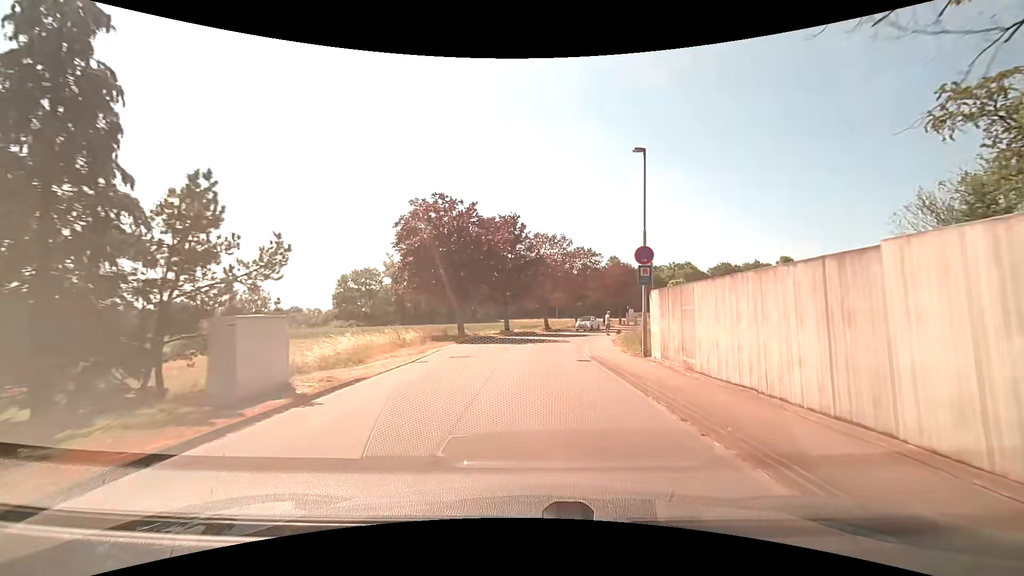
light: Day
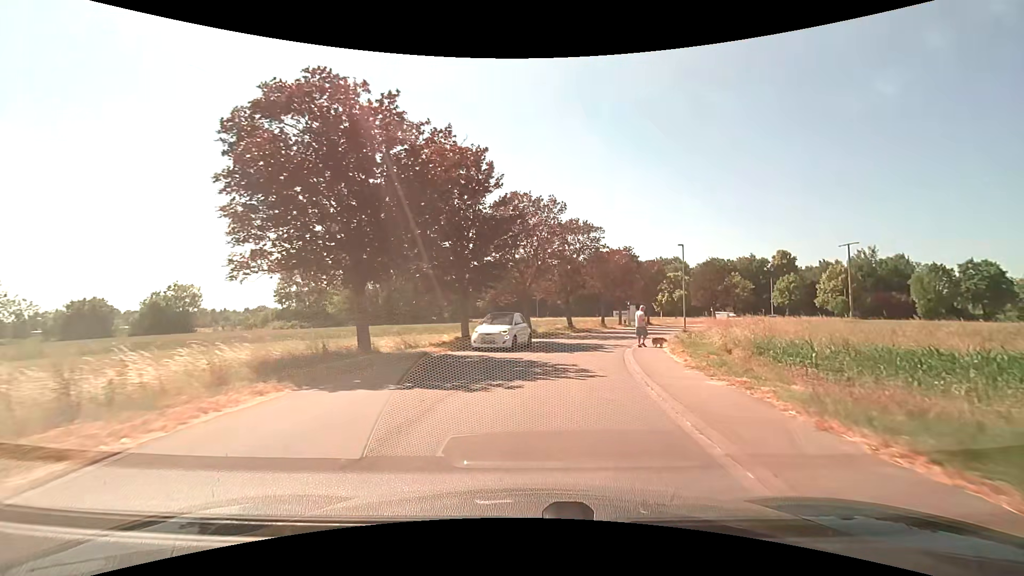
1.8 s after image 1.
(+0.2, +16.8) m; +3°
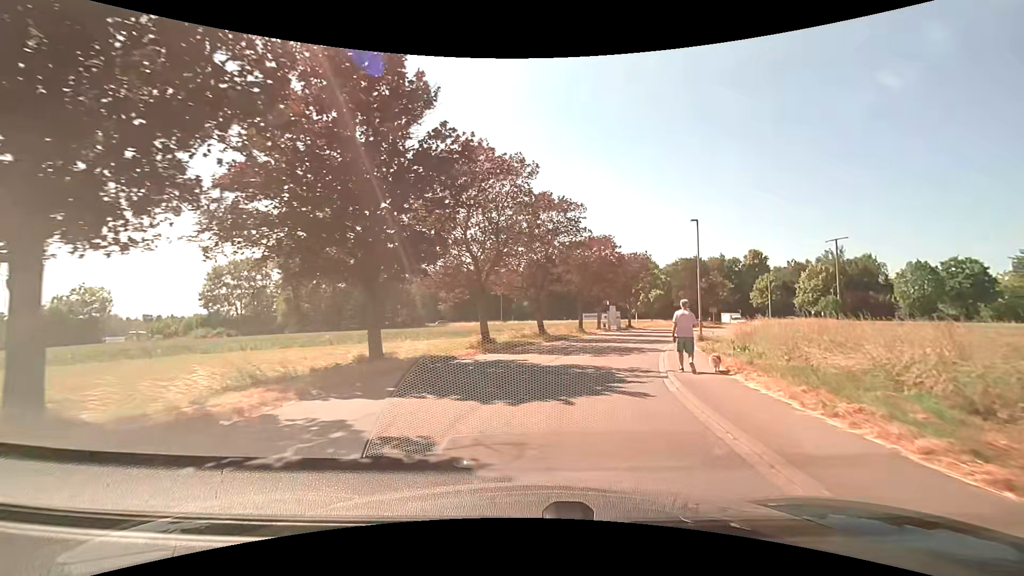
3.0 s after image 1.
(+0.4, +10.4) m; +4°
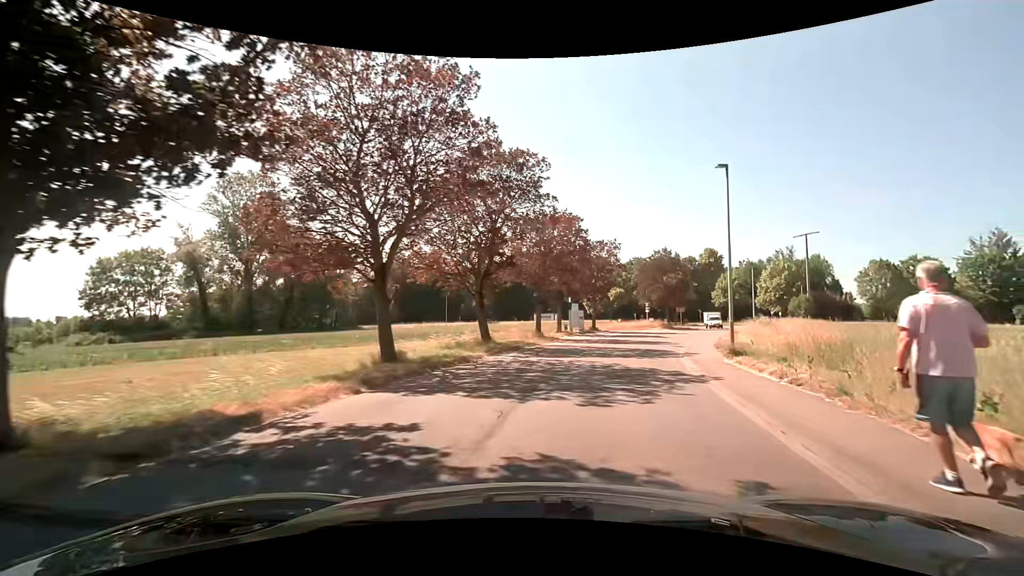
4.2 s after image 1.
(+0.4, +10.1) m; +6°
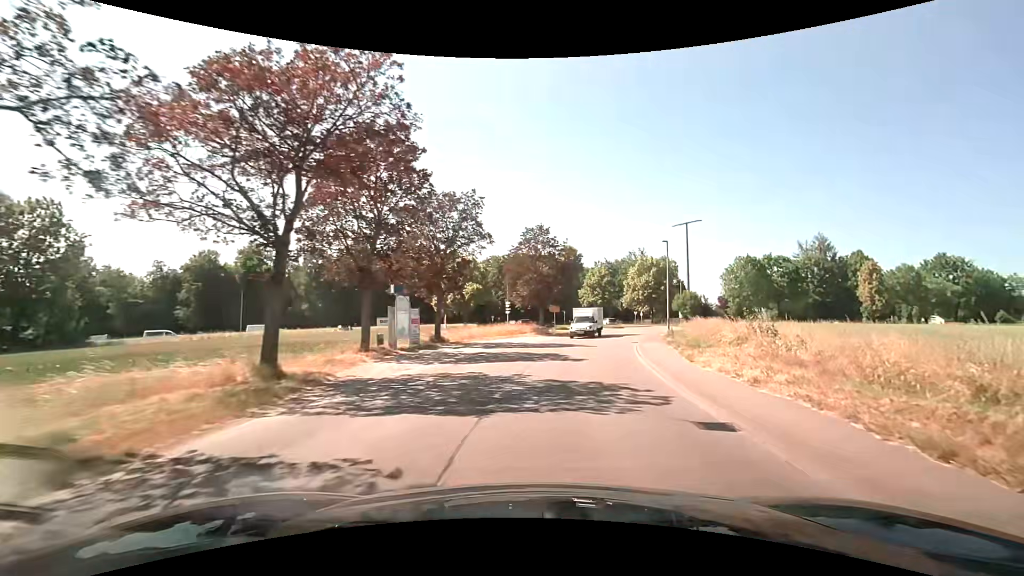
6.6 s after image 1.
(+2.4, +19.0) m; +15°
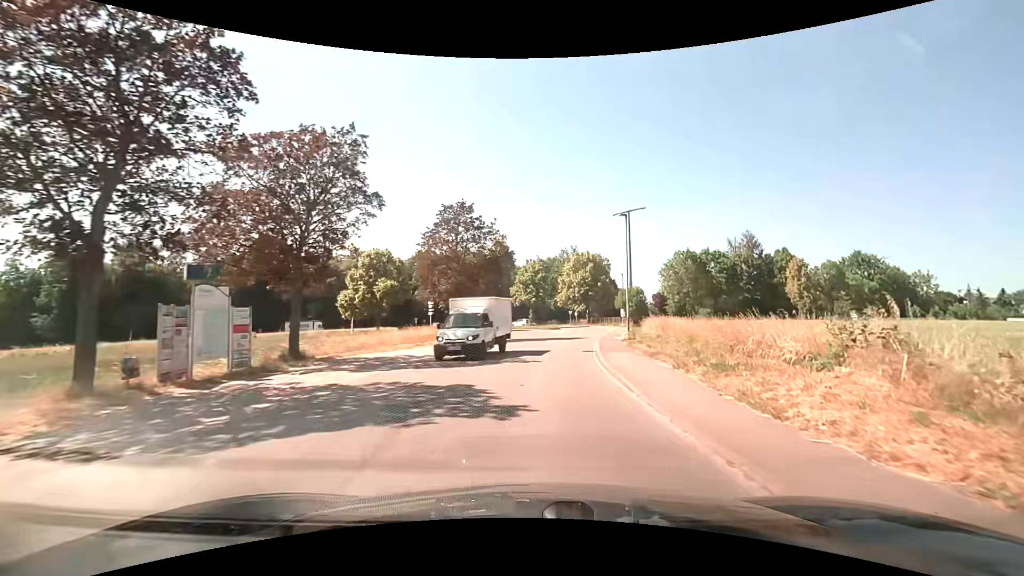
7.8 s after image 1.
(+0.8, +9.2) m; +9°
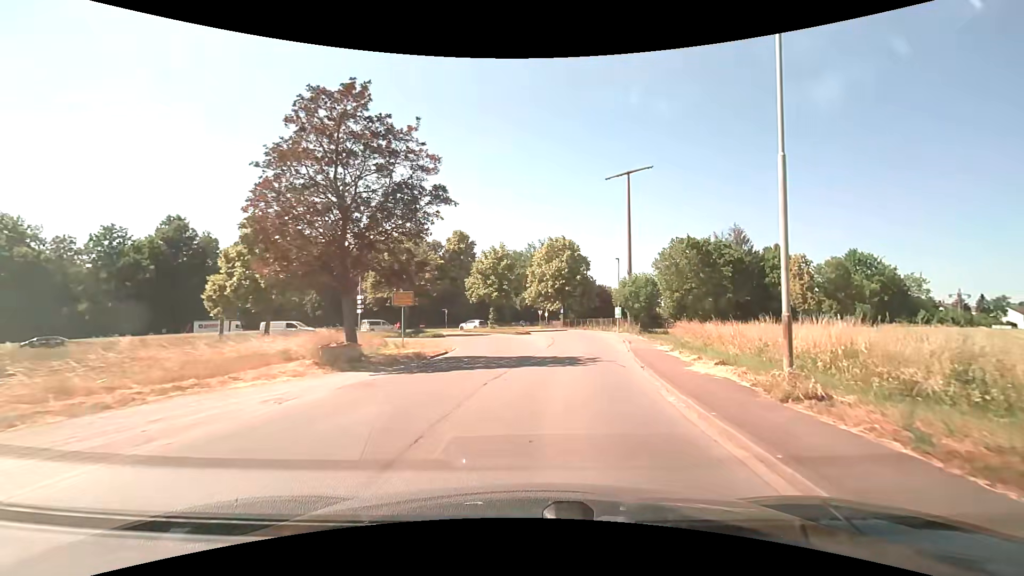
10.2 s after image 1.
(+0.2, +17.8) m; +3°
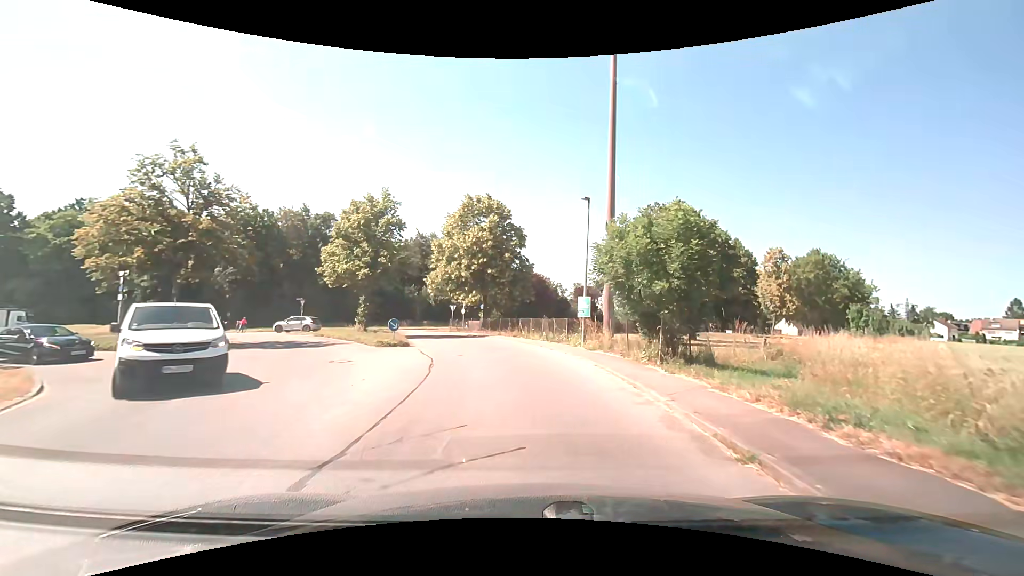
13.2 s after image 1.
(+2.2, +22.8) m; +8°
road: unclassified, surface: asphalt
(0, +10) (-1, +20) (-3, +30) (-7, +39) (-12, +47) (-21, +52) (-30, +49) (-36, +41) (-42, +33) (-48, +25) m
